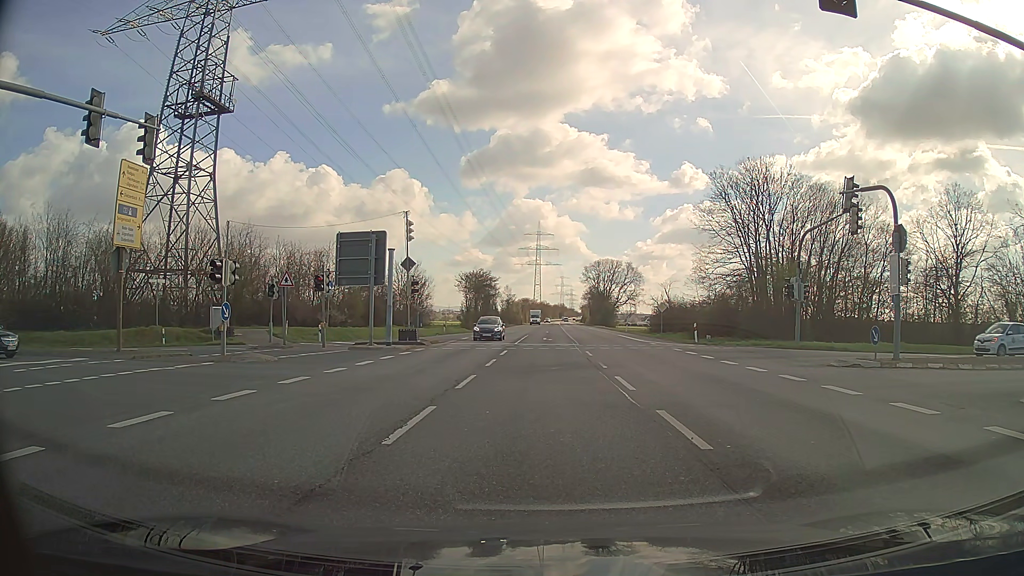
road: secondary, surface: asphalt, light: Day
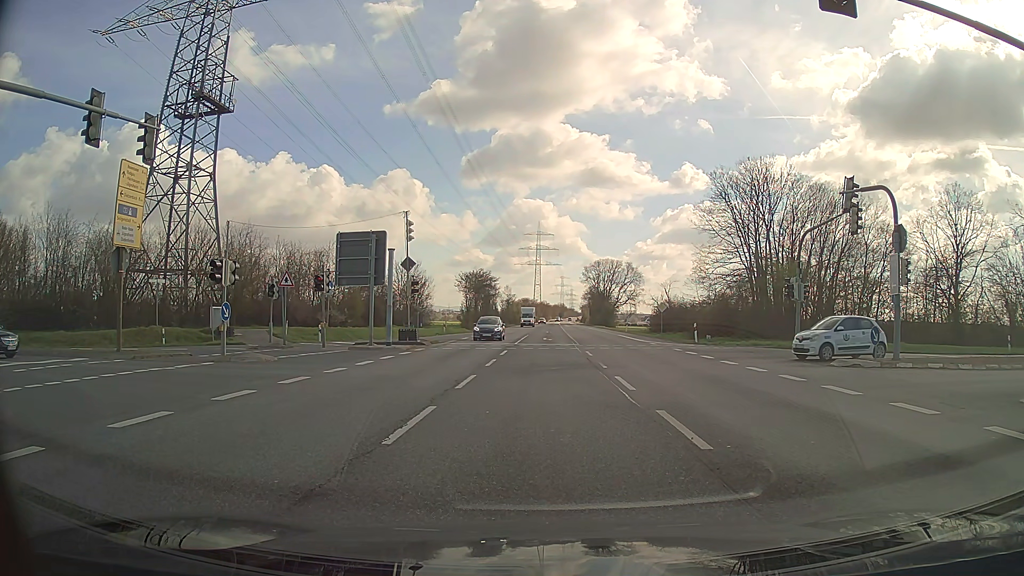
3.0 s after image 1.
(0.0, 0.0) m; 0°
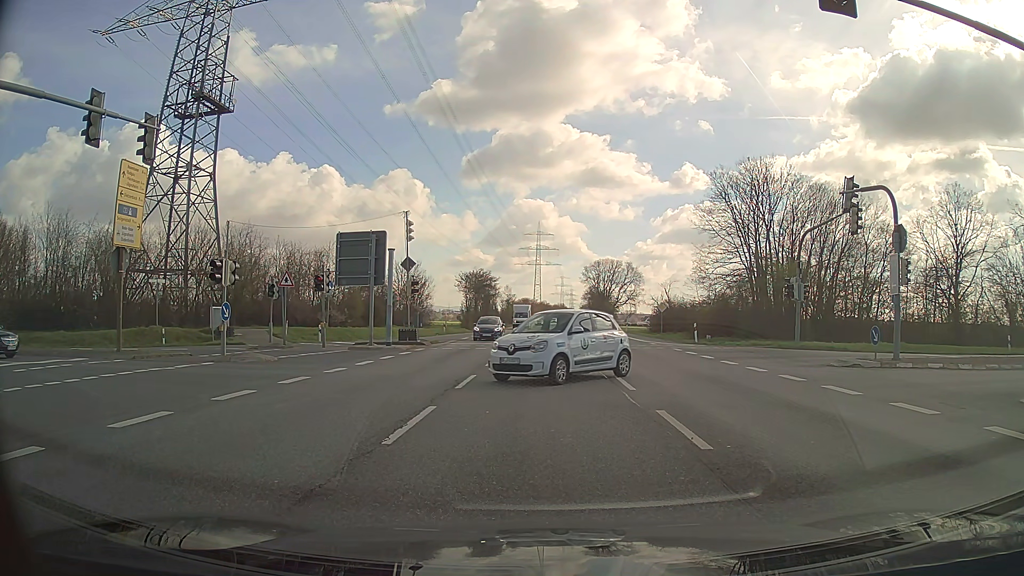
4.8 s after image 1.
(0.0, 0.0) m; 0°
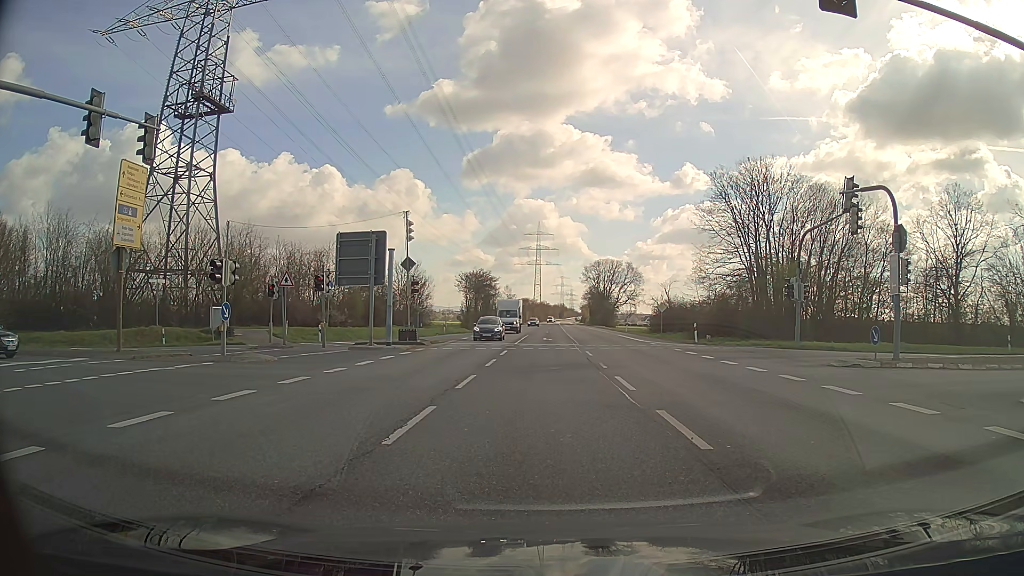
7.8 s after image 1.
(0.0, 0.0) m; 0°
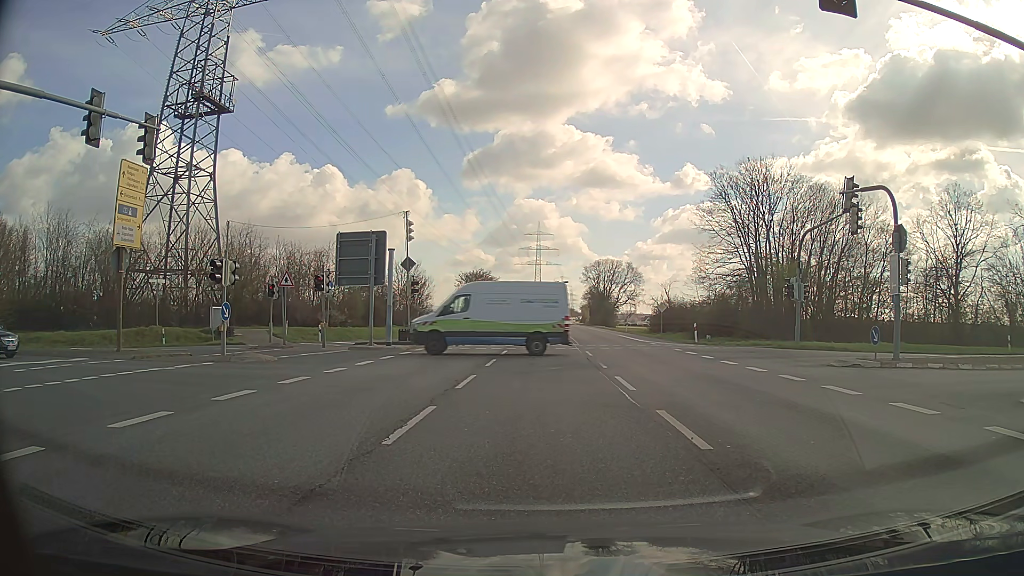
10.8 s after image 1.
(0.0, 0.0) m; 0°
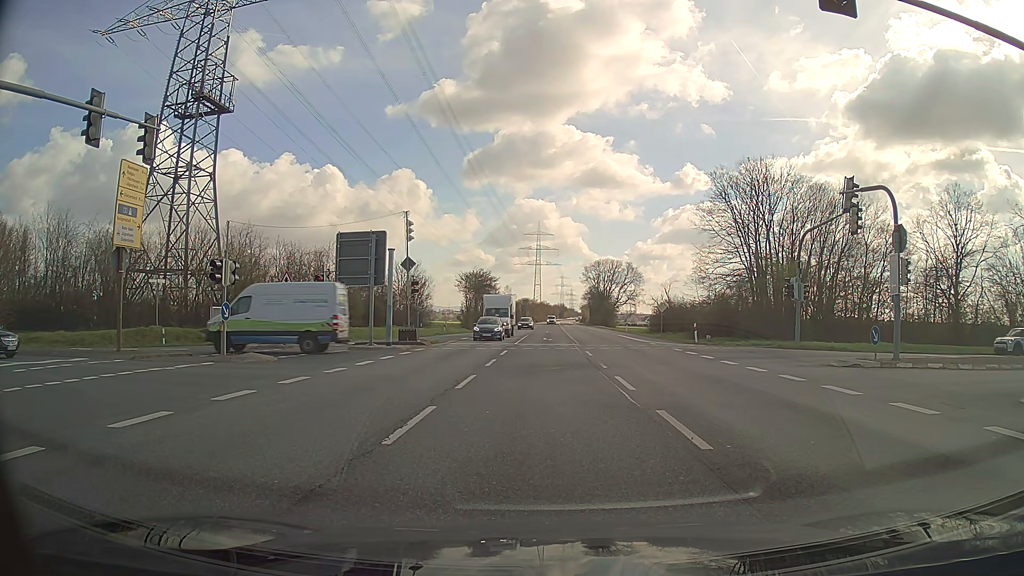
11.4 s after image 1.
(0.0, 0.0) m; 0°
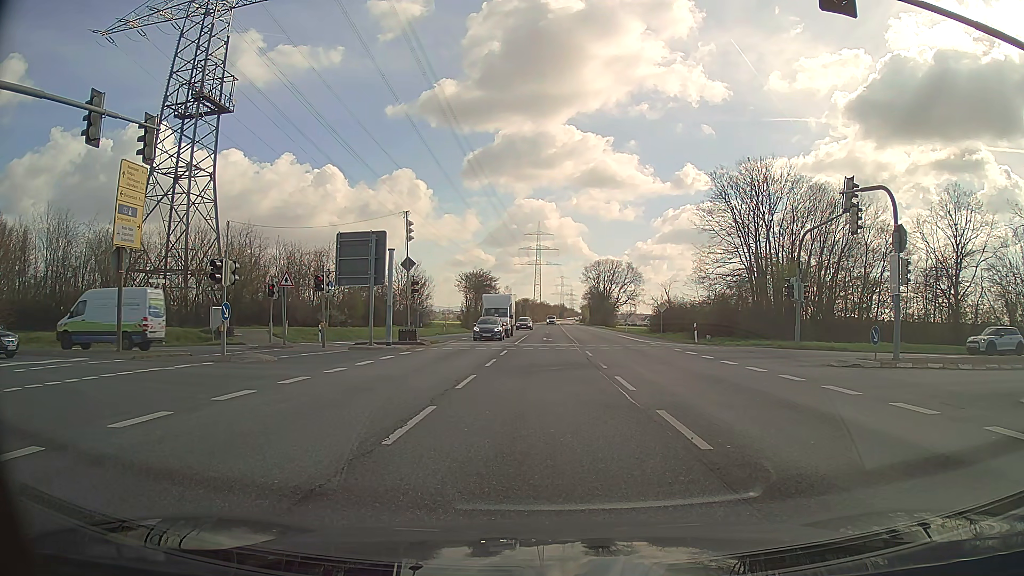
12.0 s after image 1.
(0.0, 0.0) m; 0°
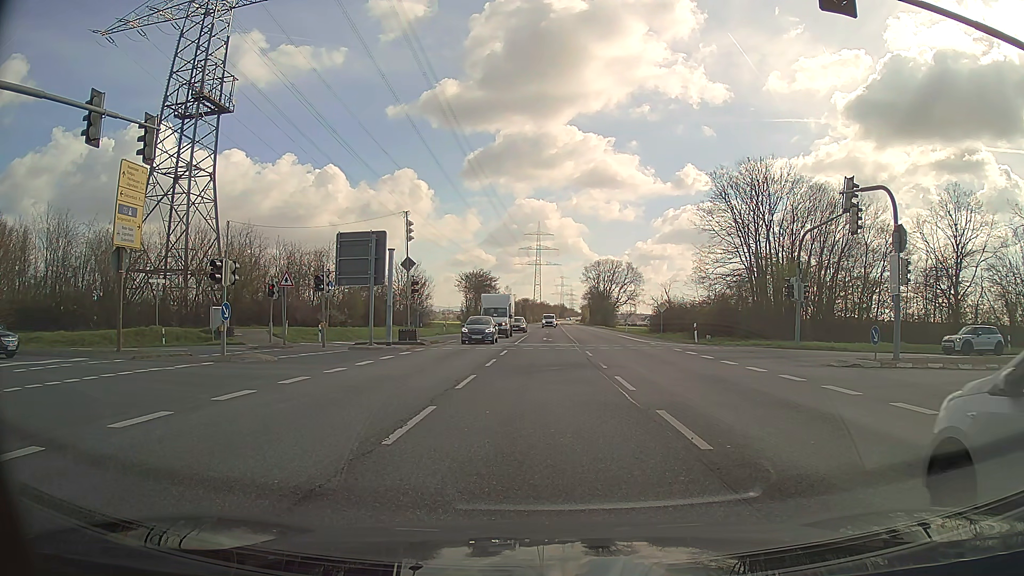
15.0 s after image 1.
(0.0, 0.0) m; 0°
